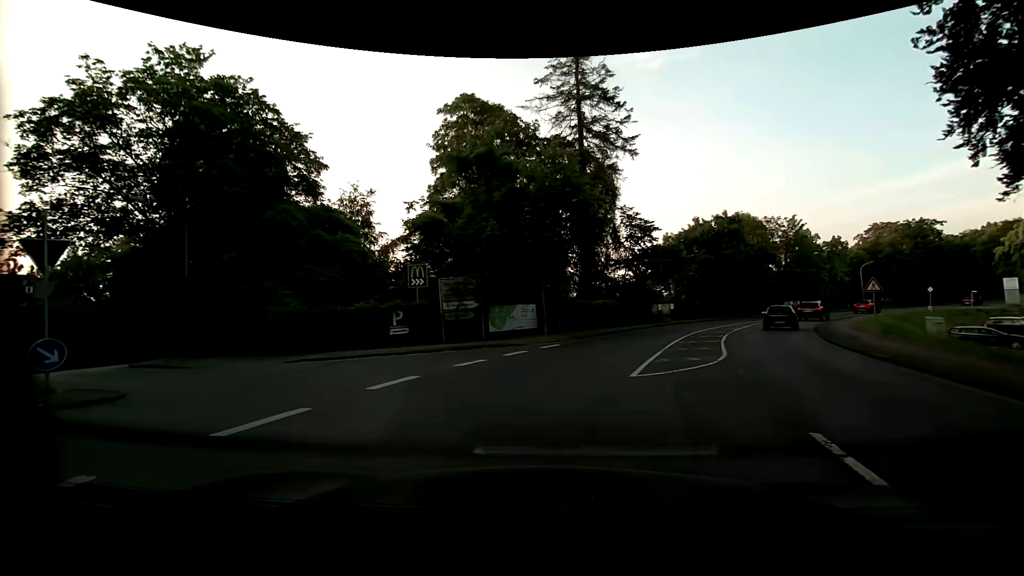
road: primary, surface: asphalt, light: Day
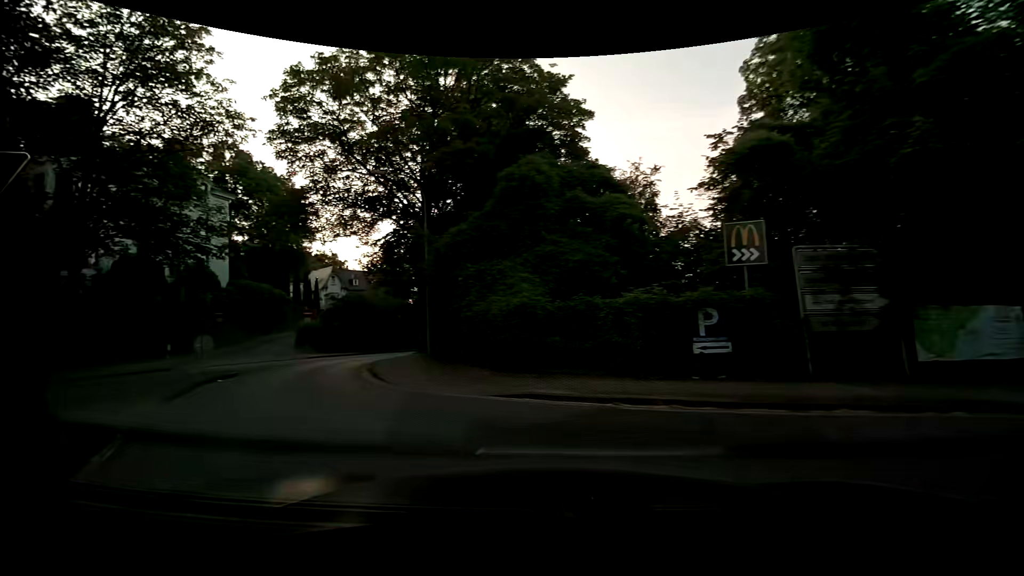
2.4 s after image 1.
(-2.0, +8.9) m; -33°
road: unclassified
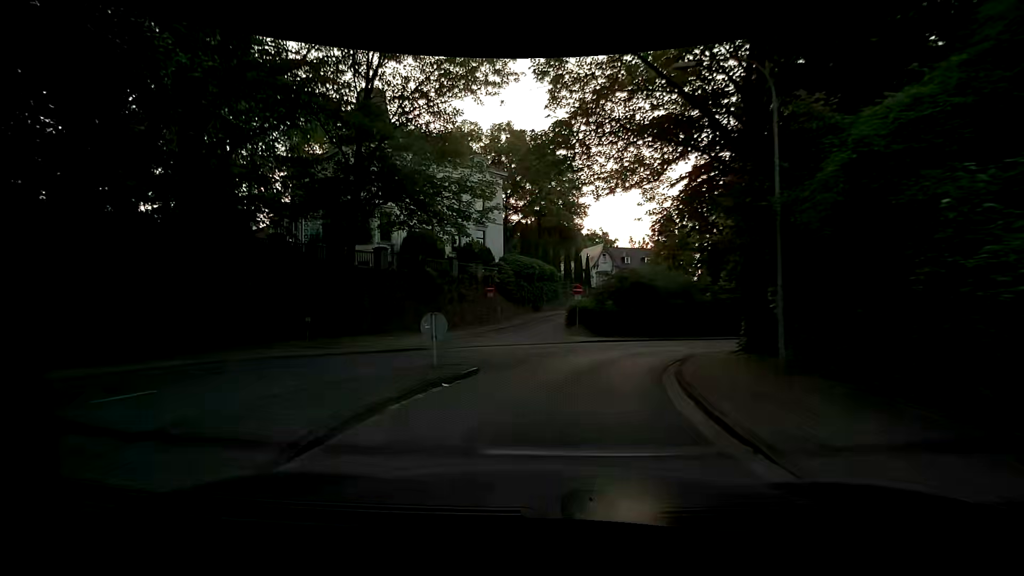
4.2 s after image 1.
(-2.2, +7.1) m; -30°
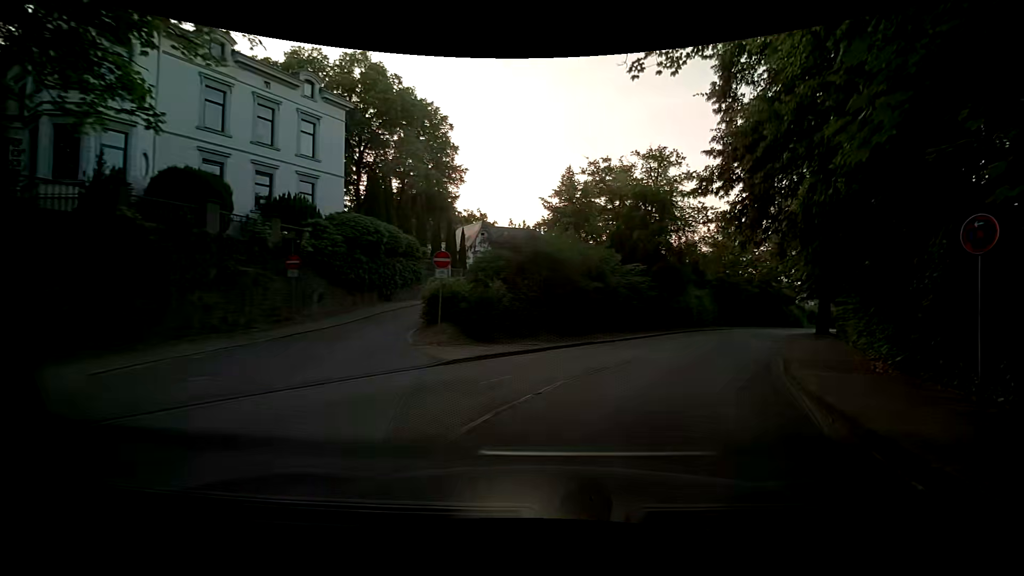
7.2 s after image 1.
(+1.0, +14.3) m; +12°
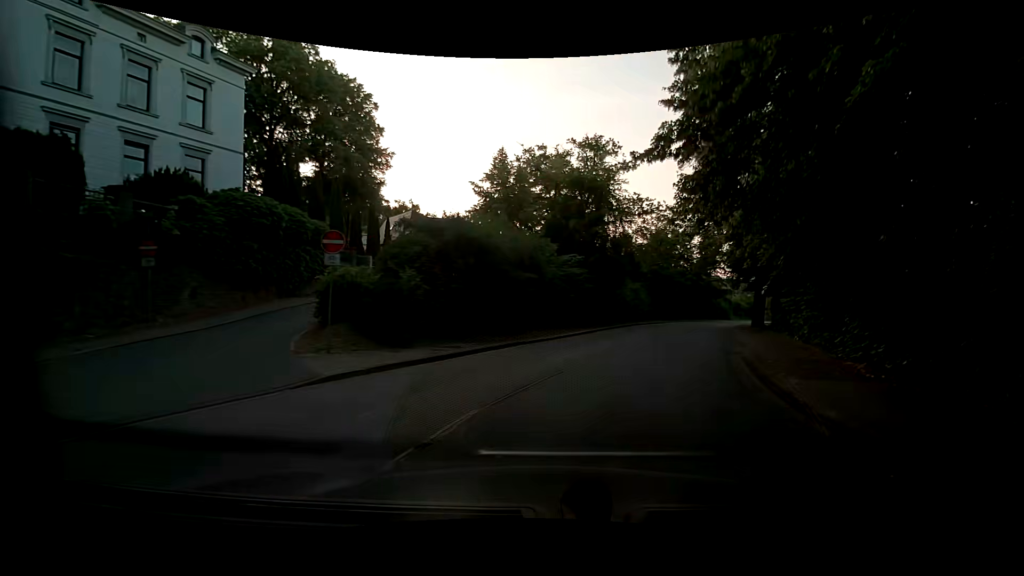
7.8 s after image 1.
(+0.3, +3.3) m; +9°
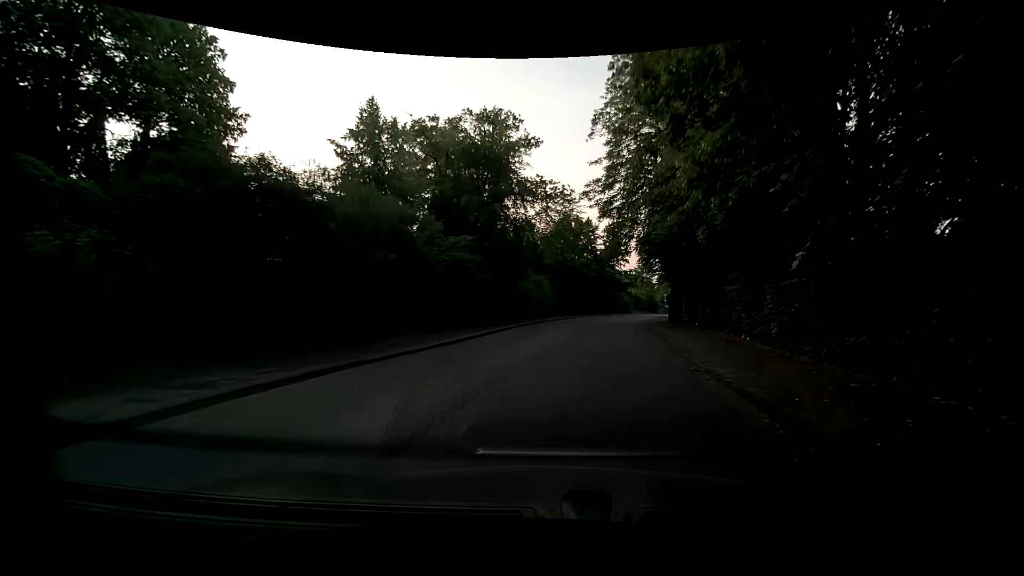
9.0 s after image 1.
(+0.9, +7.2) m; +11°
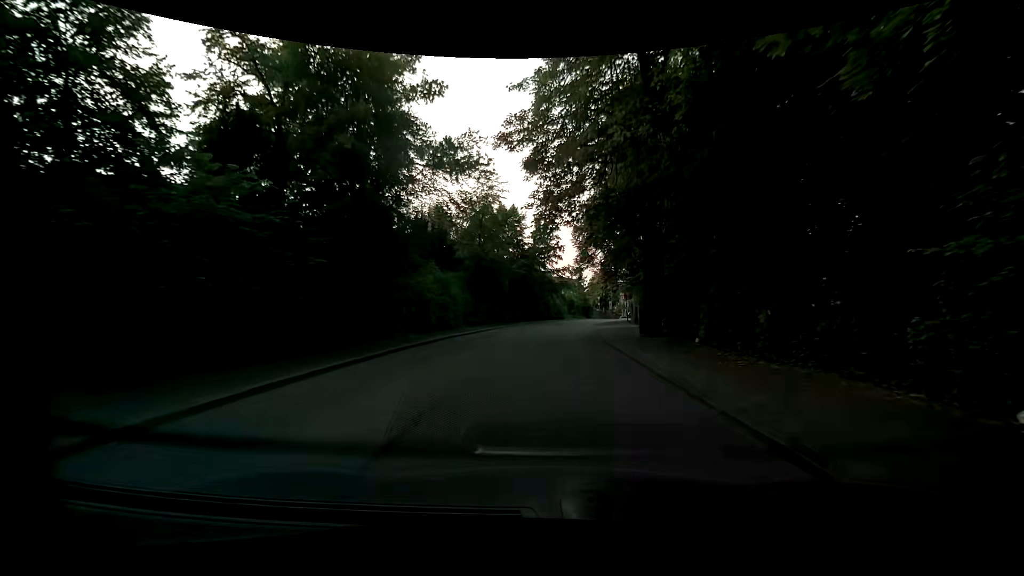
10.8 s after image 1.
(+1.3, +13.2) m; +8°
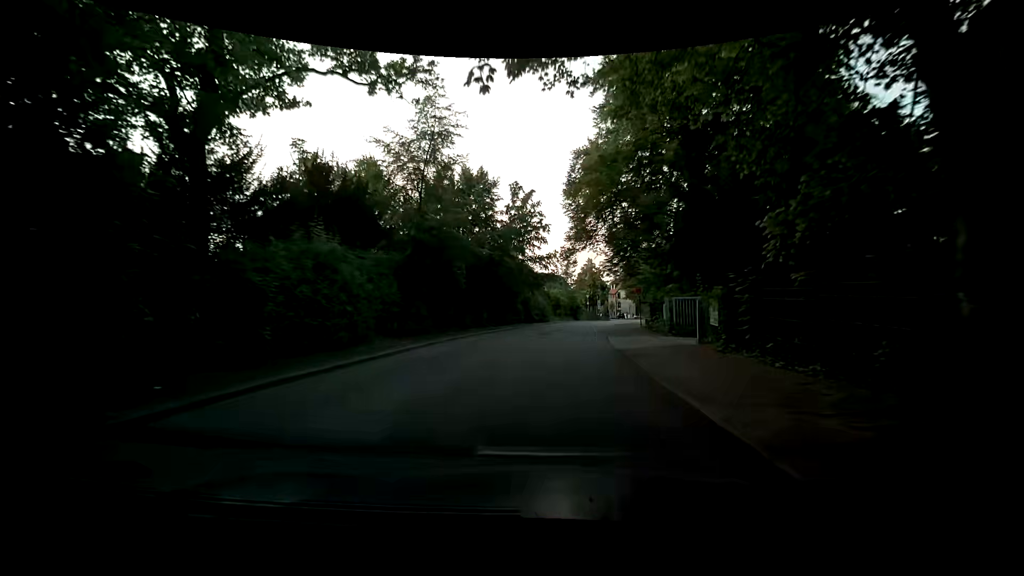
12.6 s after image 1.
(+0.4, +15.1) m; +1°
(0, +10) (+1, +20) (+2, +30) (+4, +40) (+6, +50) (+9, +59) (+12, +69) (+15, +78) (+18, +88) (+21, +97) m
